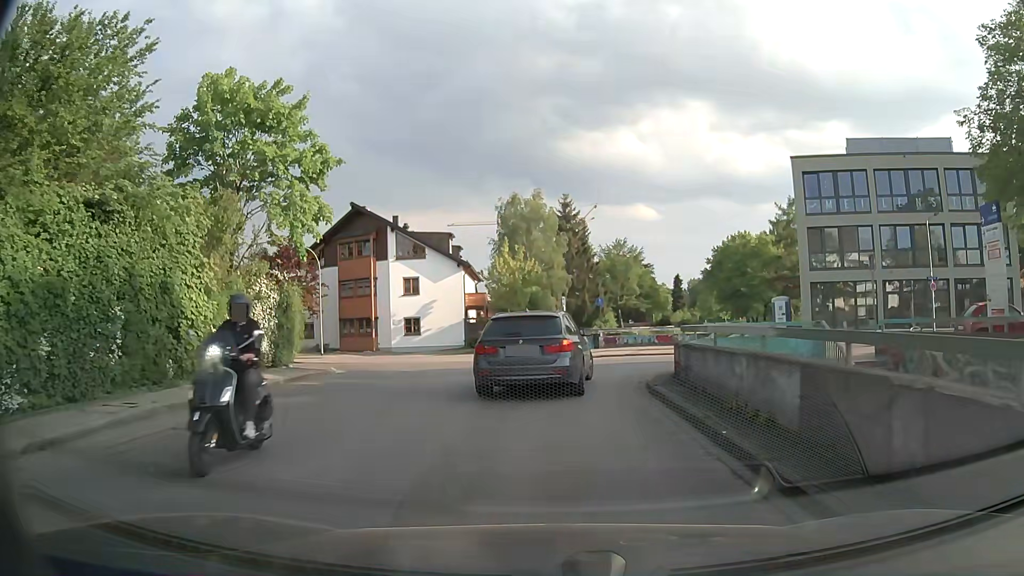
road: tertiary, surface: asphalt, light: Day
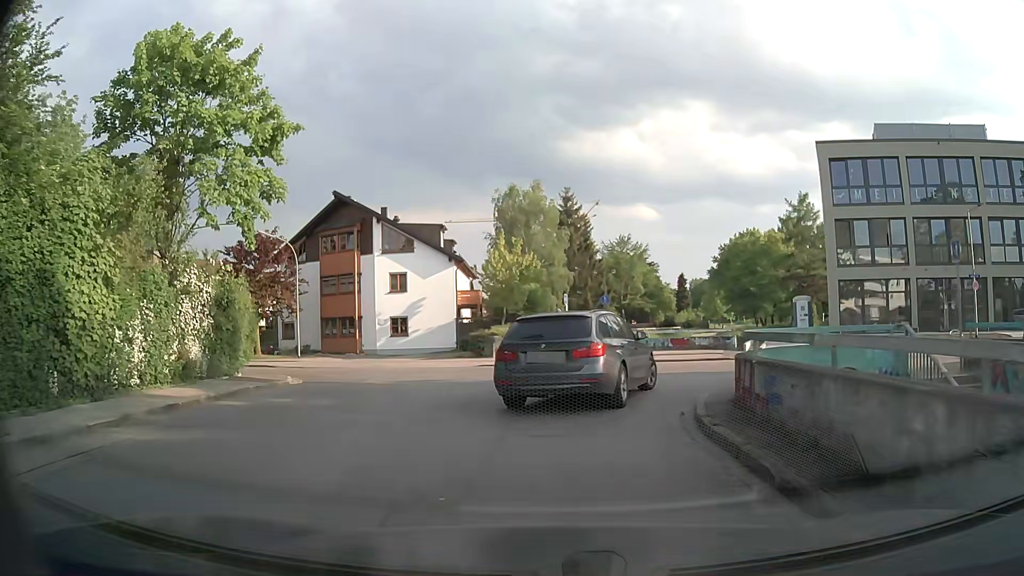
(0.0, +4.1) m; 0°
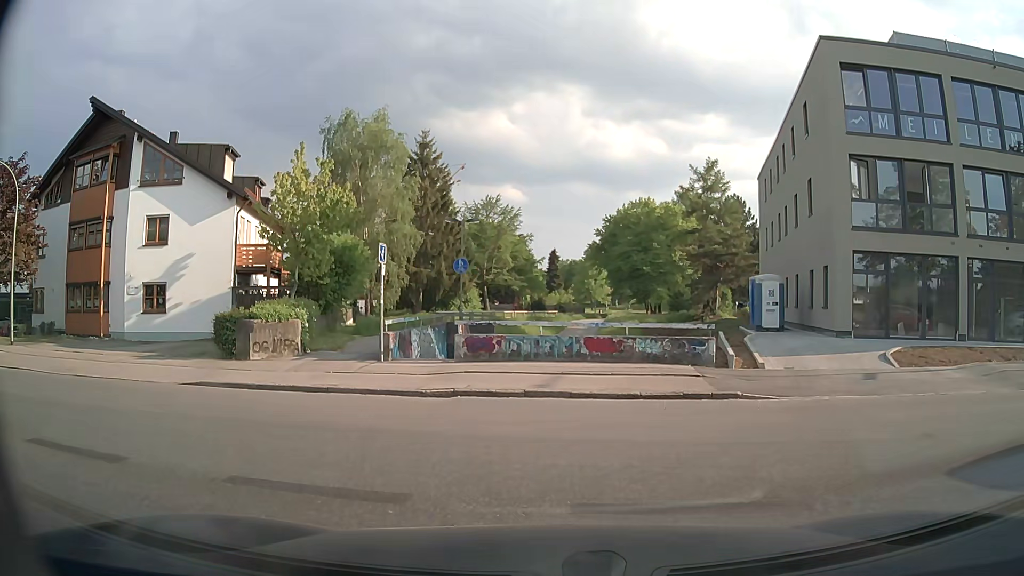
(+1.3, +15.1) m; +12°
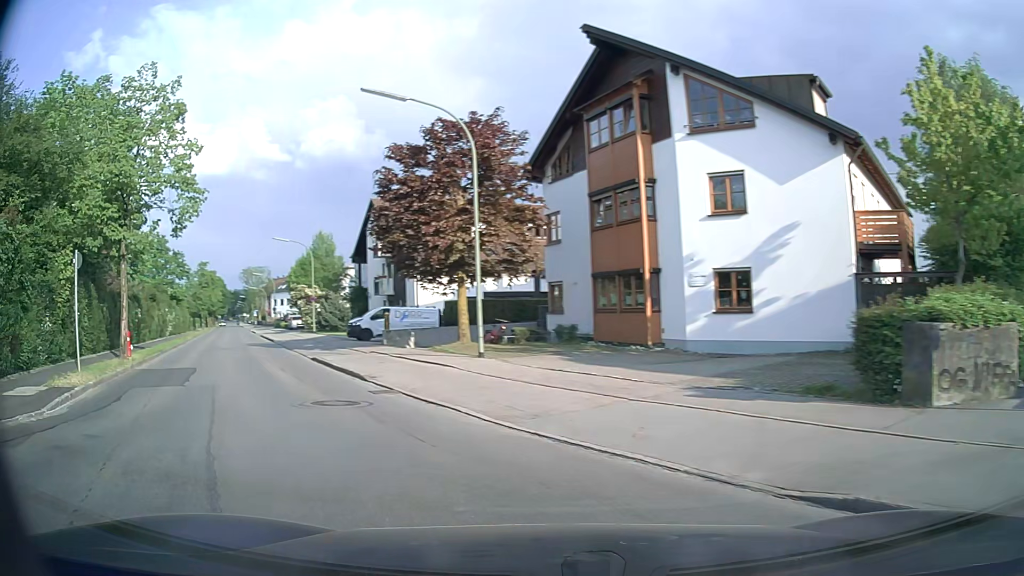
(-4.0, +9.0) m; -51°
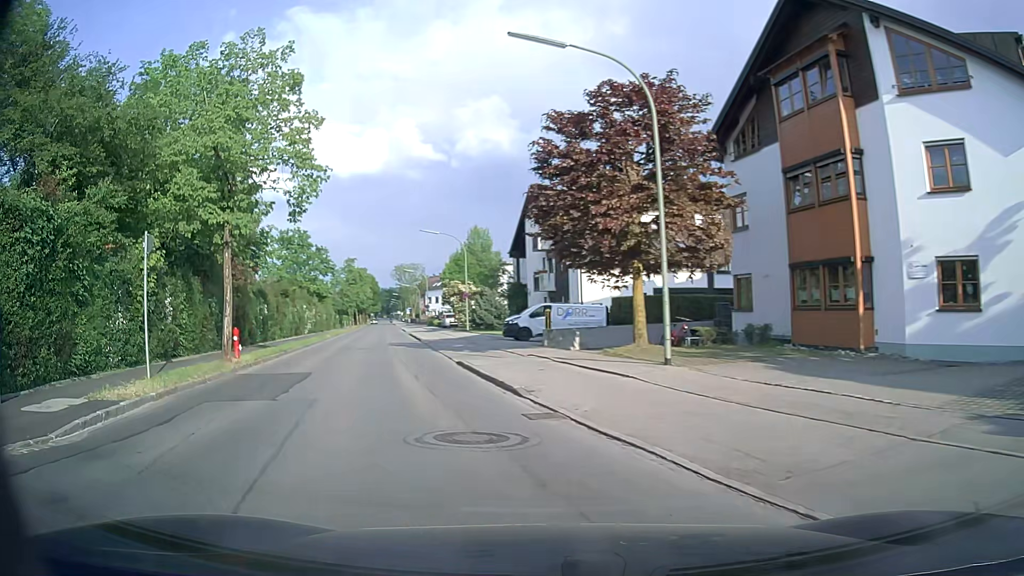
(-0.4, +3.8) m; -13°
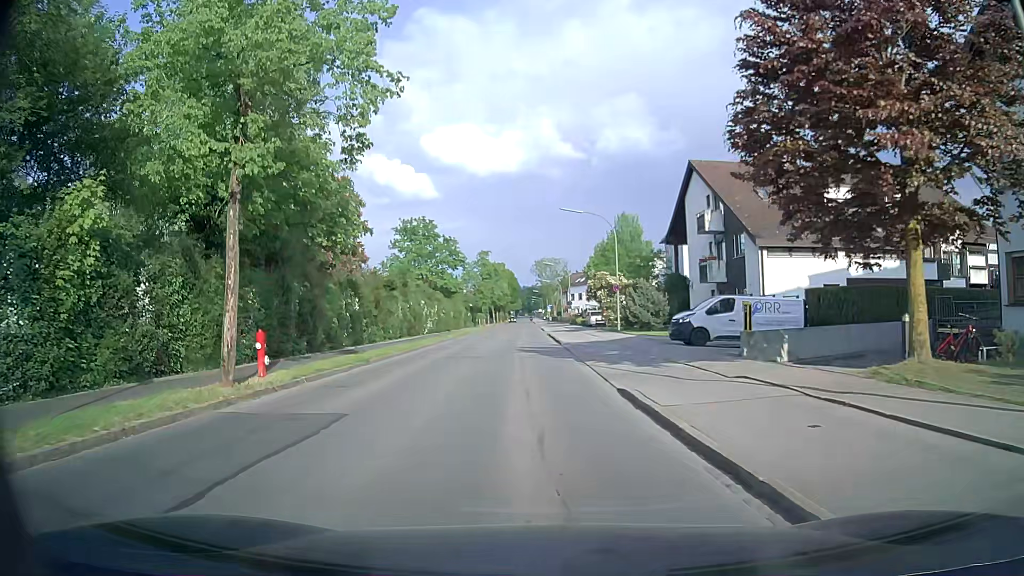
(-1.1, +8.7) m; -12°
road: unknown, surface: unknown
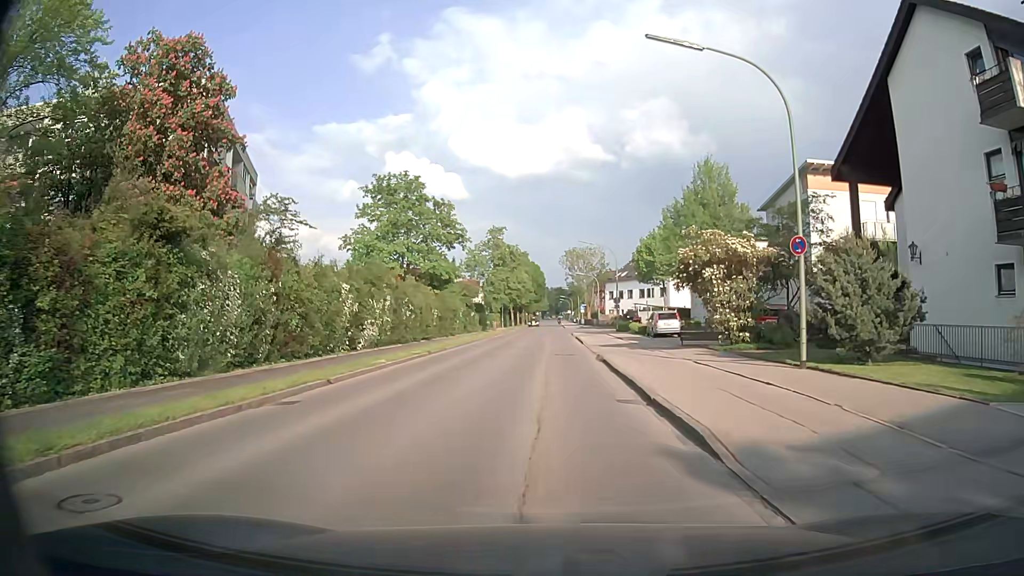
(-0.4, +25.2) m; -1°
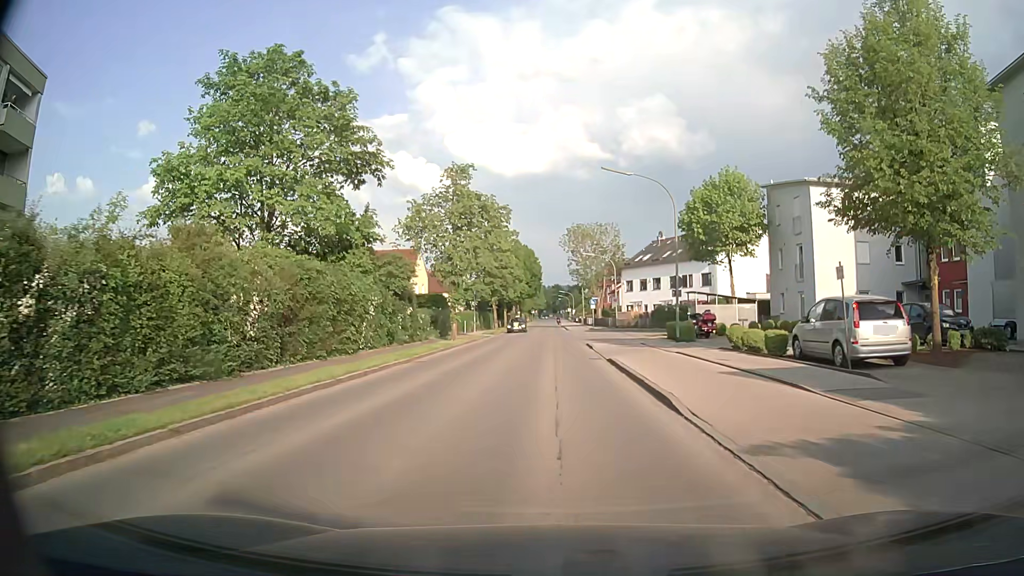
(-0.2, +26.9) m; 0°
(0, +10) (0, +20) (0, +30) (0, +40) (+4, +49) (+13, +54) (+23, +55) (+33, +55) (+43, +55) (+53, +55) m
